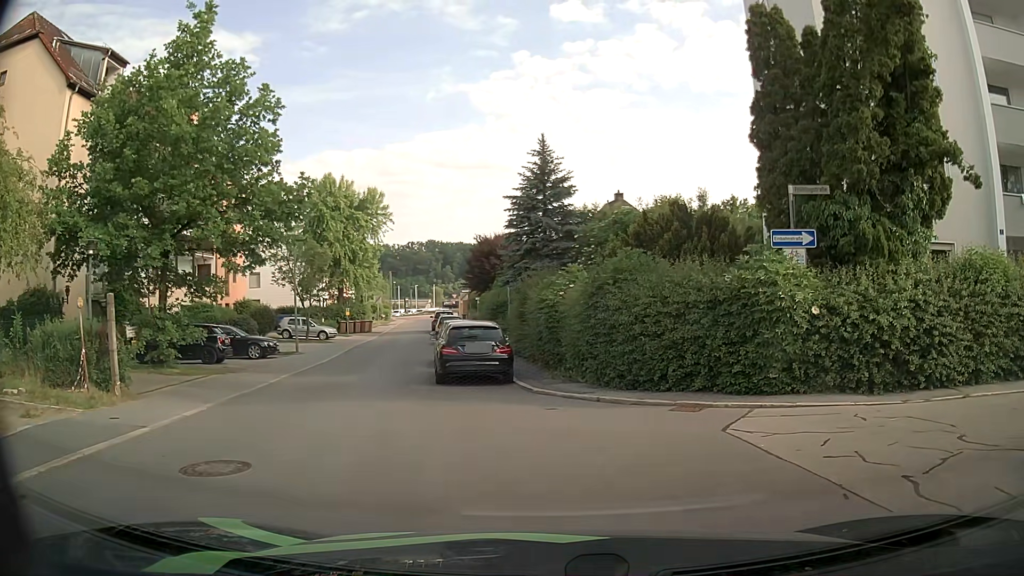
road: residential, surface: asphalt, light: Day
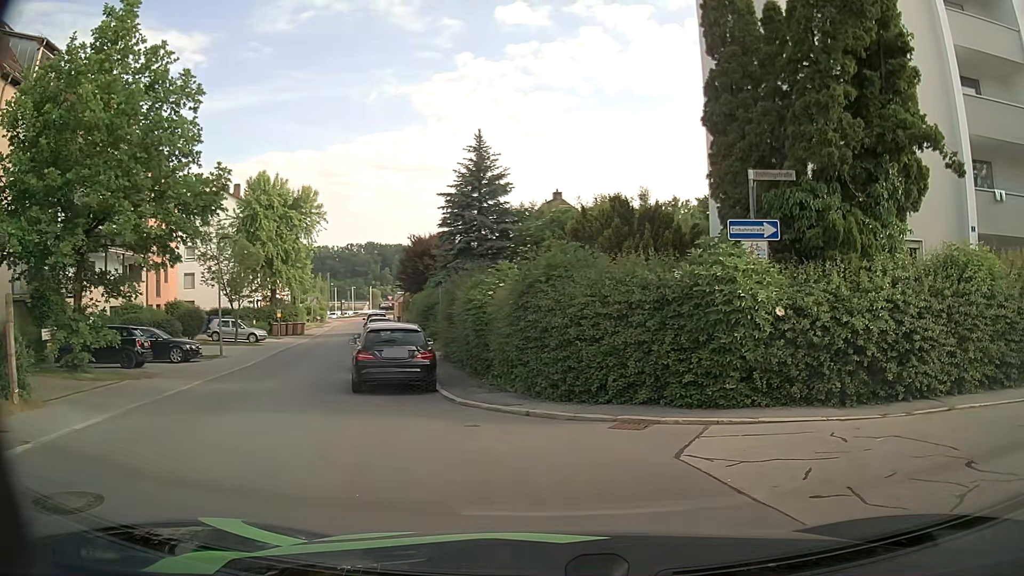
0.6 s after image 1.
(+0.1, +1.5) m; +5°
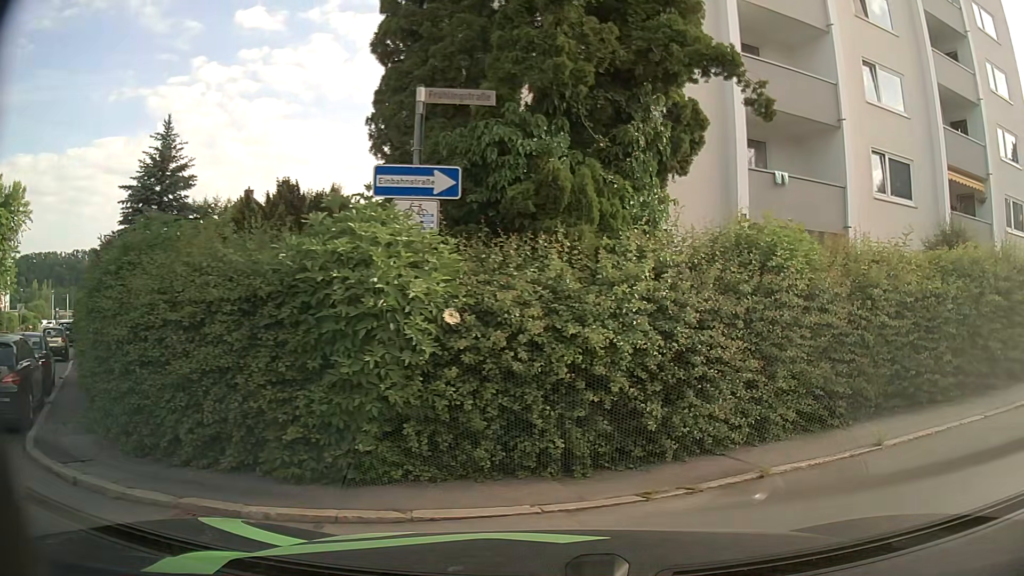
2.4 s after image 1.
(+1.0, +4.0) m; +26°
